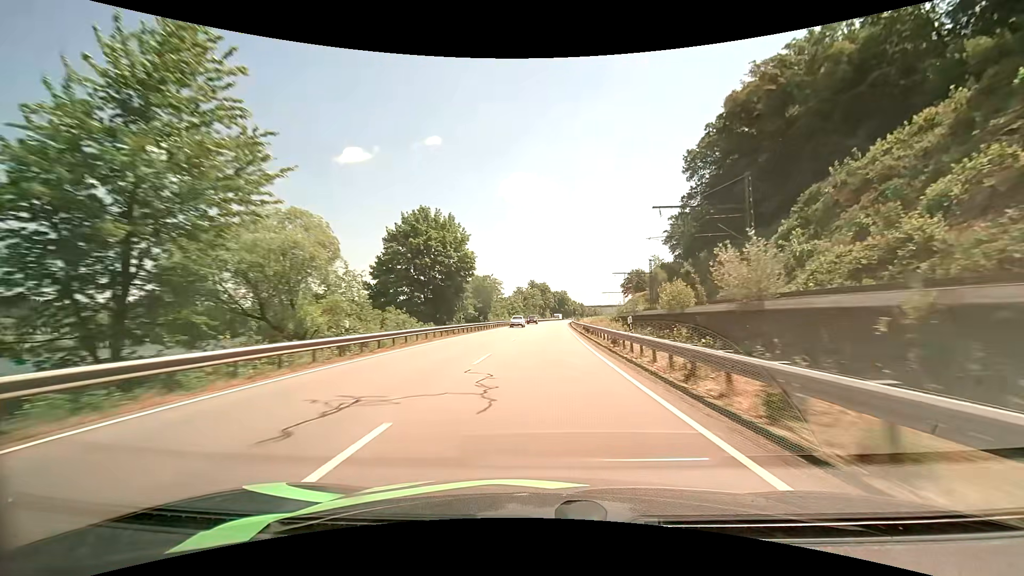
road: primary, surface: asphalt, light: Day
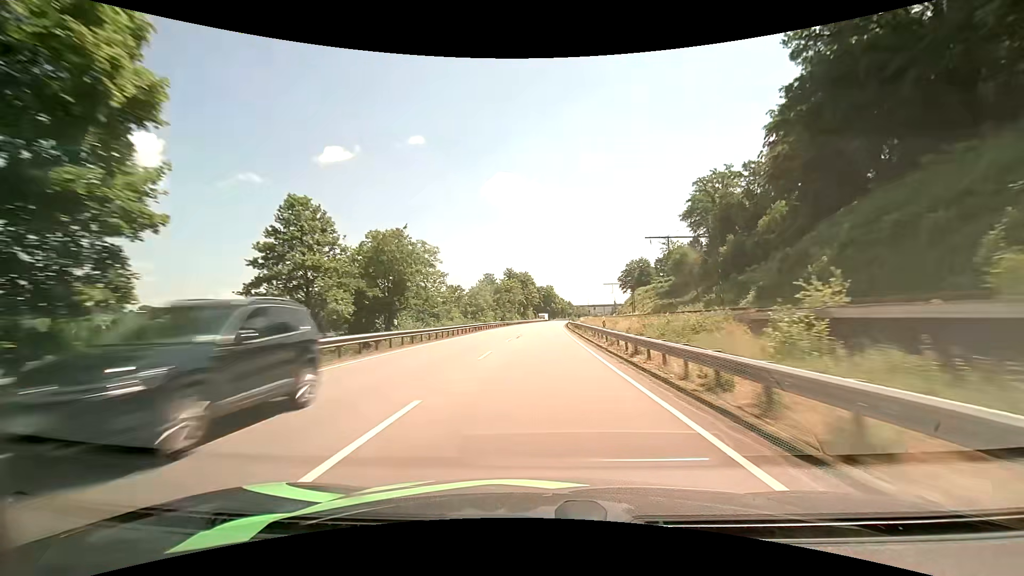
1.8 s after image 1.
(+1.1, +45.9) m; +2°
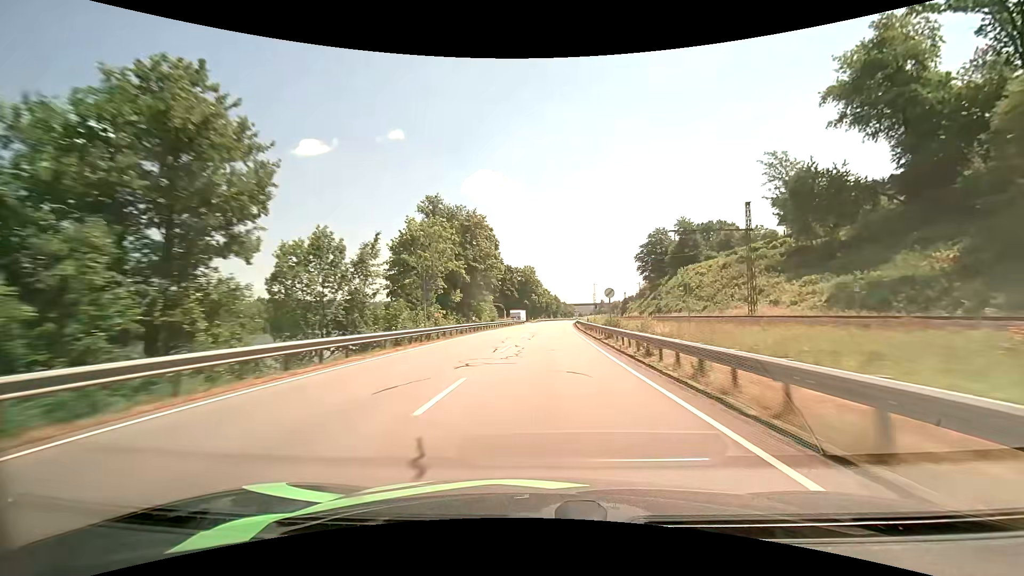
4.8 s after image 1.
(+1.3, +80.5) m; +2°
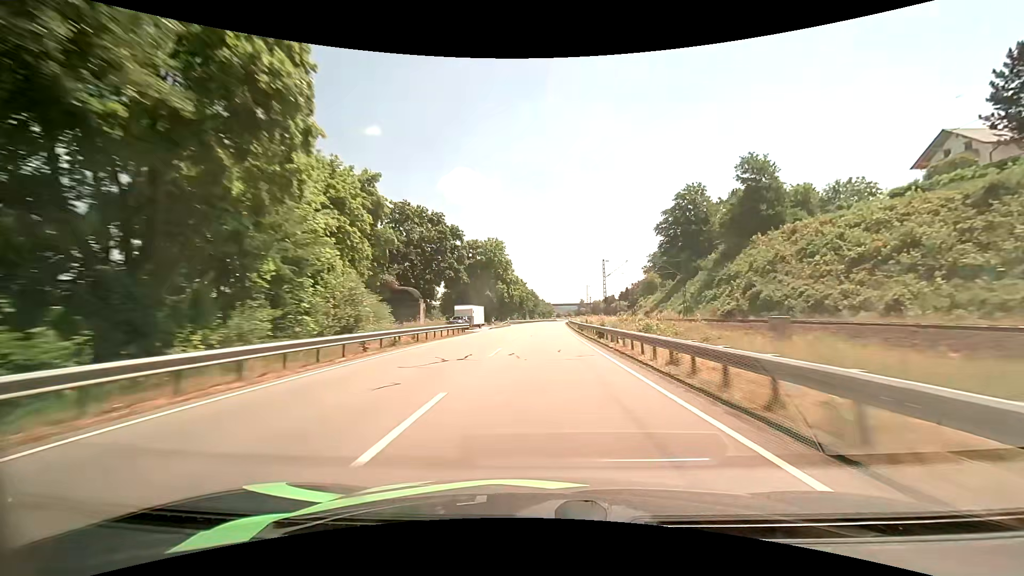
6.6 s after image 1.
(+0.9, +49.9) m; +2°
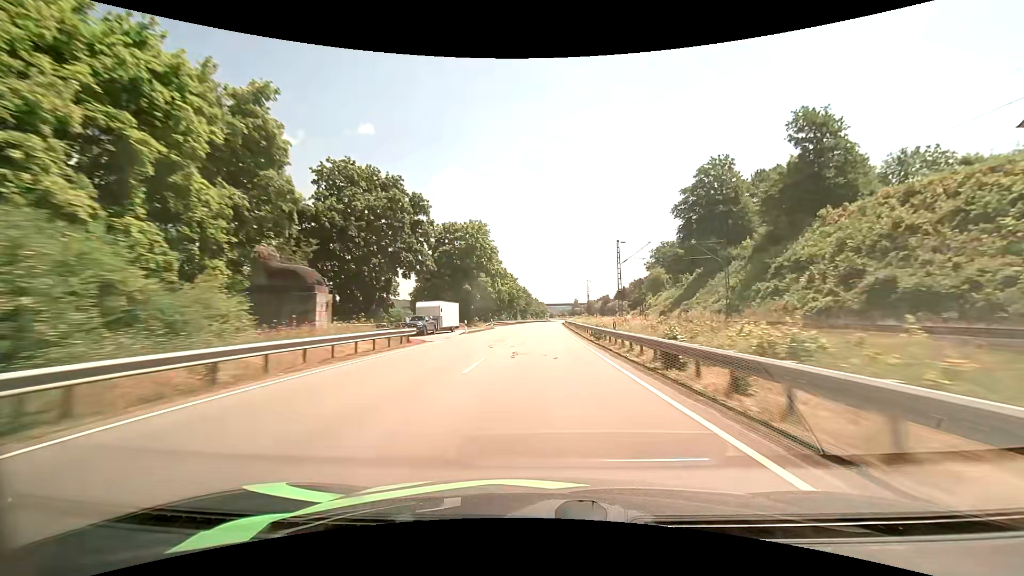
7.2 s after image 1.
(+0.2, +16.8) m; +1°
(0, +10) (0, +20) (0, +30) (+1, +40) (+1, +50) (+1, +60) (+1, +70) (+2, +80) (+2, +90) (+3, +100) m
